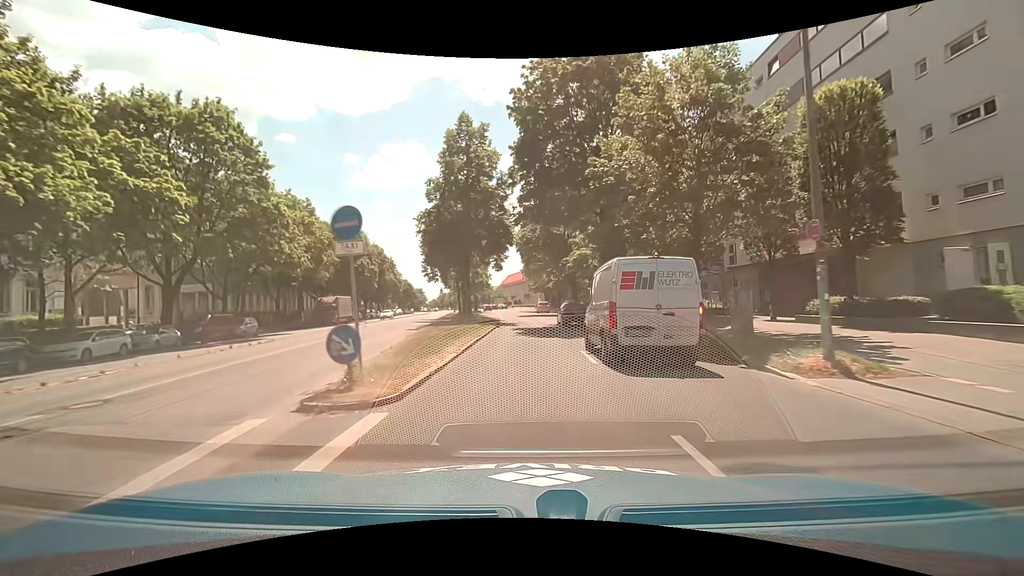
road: secondary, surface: asphalt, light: Day
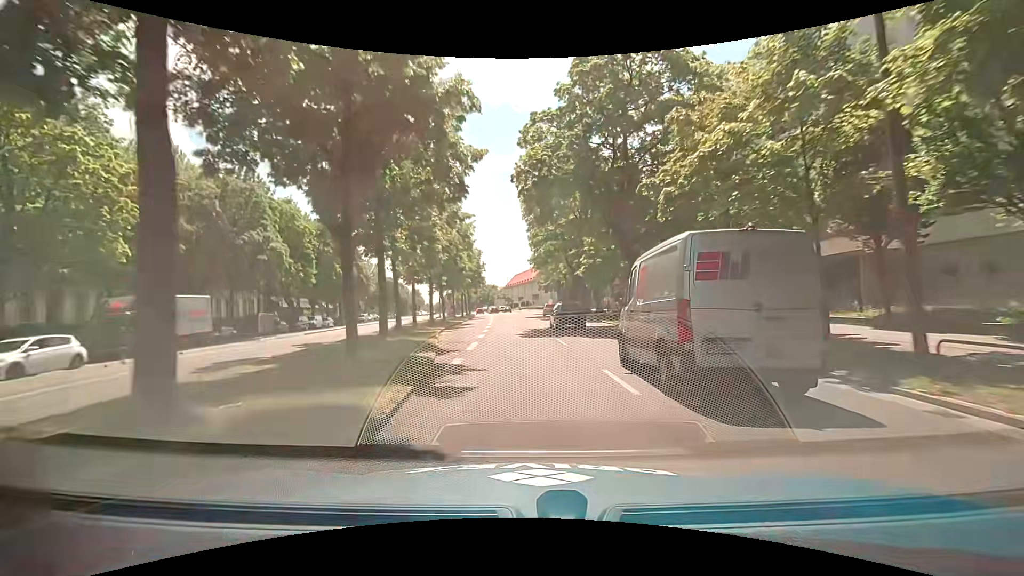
(-0.2, +30.8) m; -1°
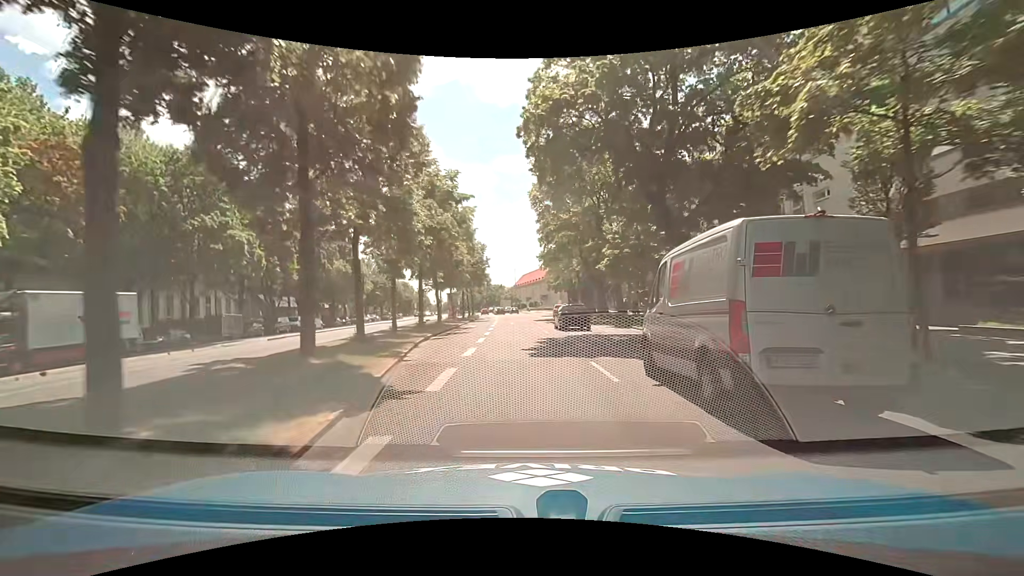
(-0.1, +7.6) m; -1°
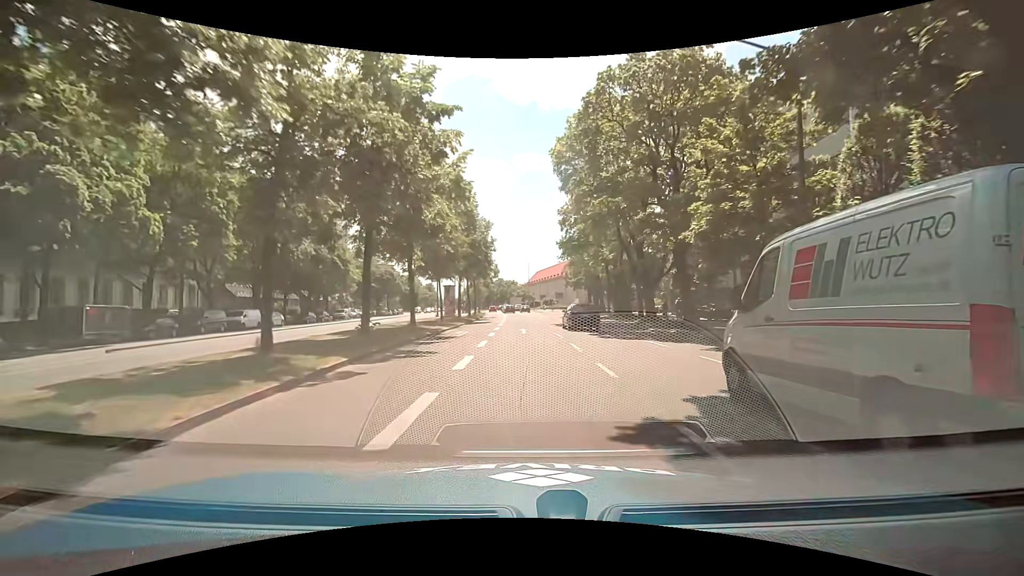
(-0.2, +15.3) m; -1°
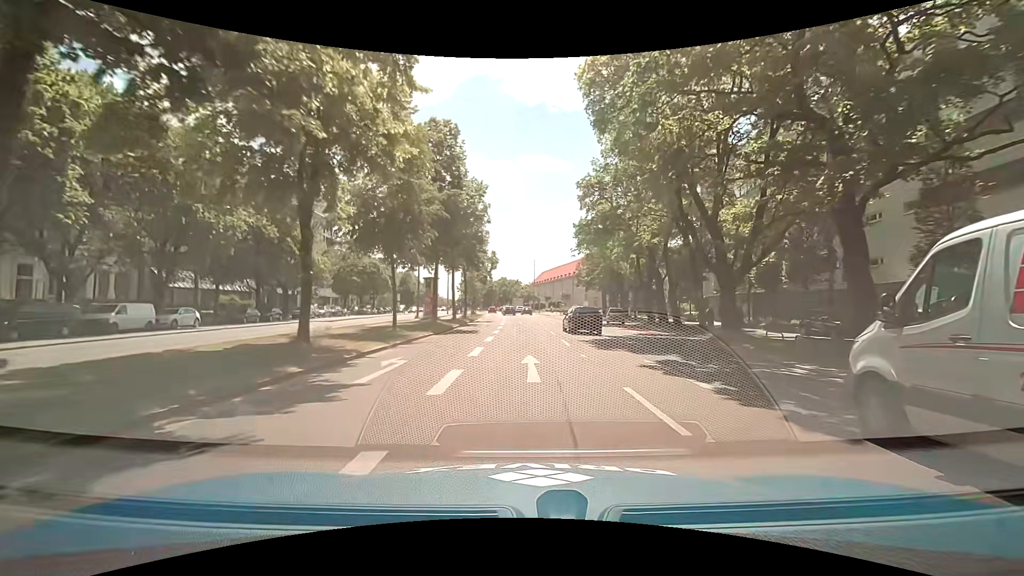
(-0.3, +15.3) m; -2°
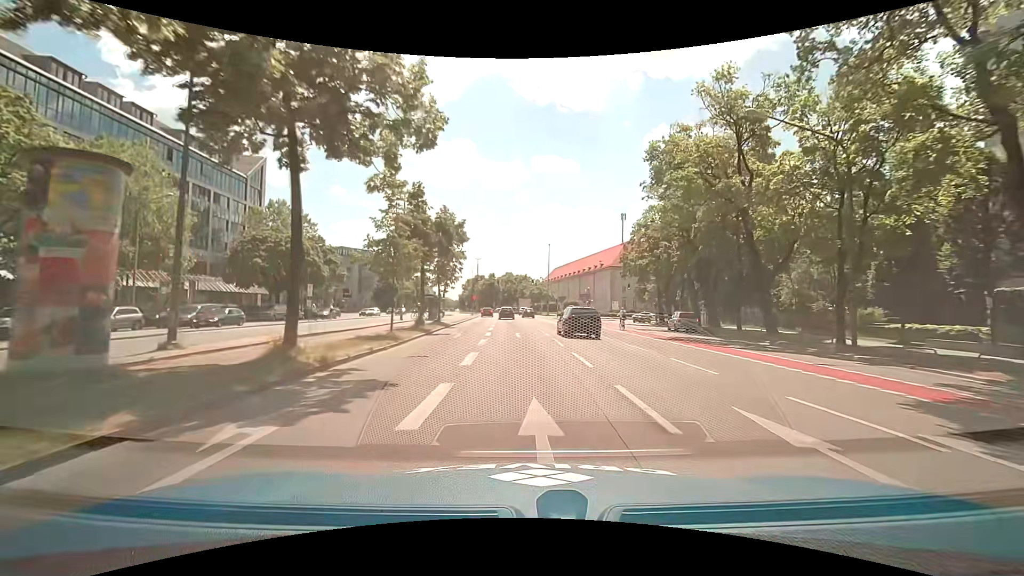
(+0.4, +38.1) m; +1°
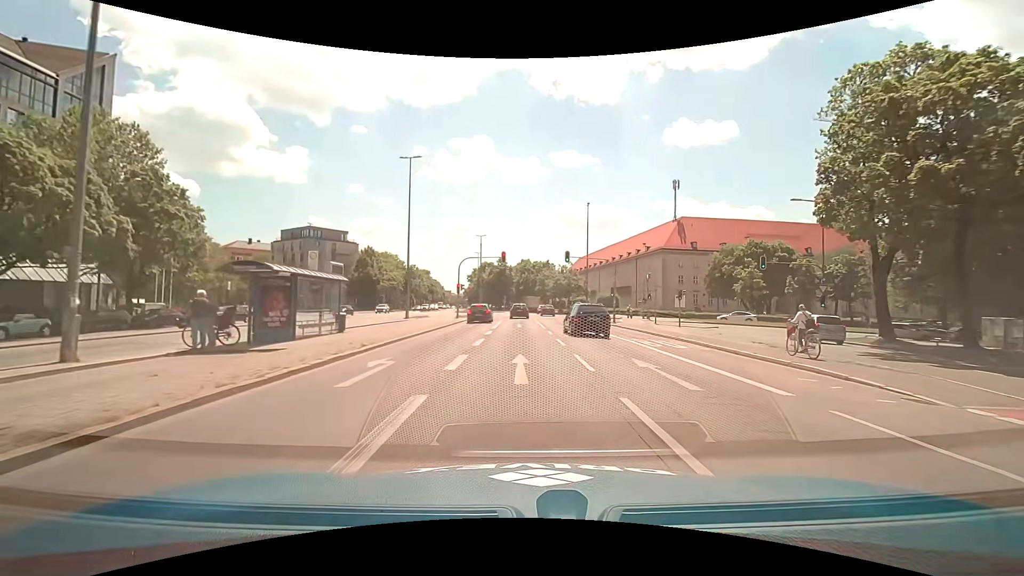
(-1.3, +38.0) m; -3°
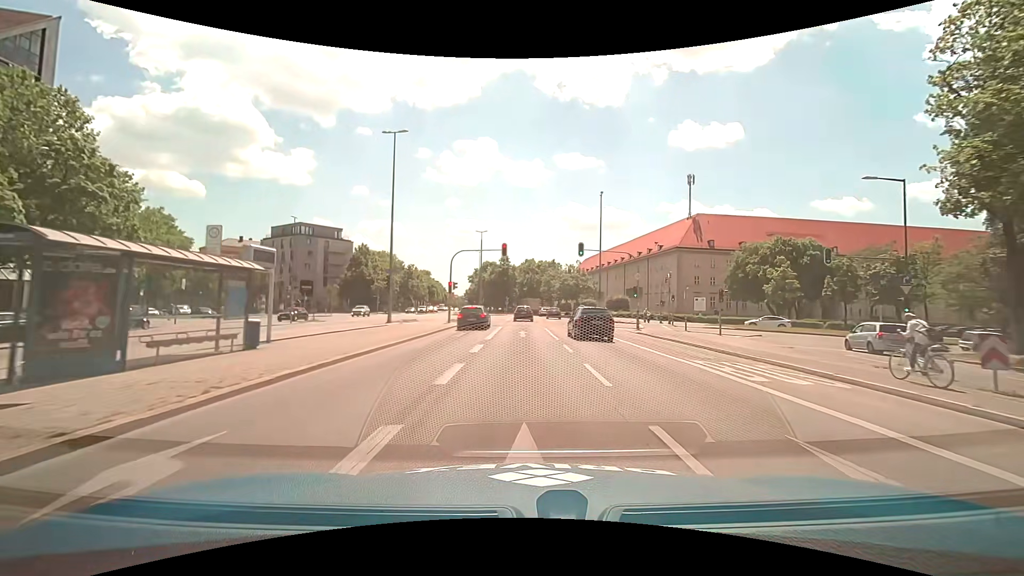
(-0.1, +7.6) m; -1°
(0, +10) (0, +20) (0, +30) (0, +40) (0, +50) (0, +60) (0, +70) (0, +80) (0, +90) (0, +100) m
